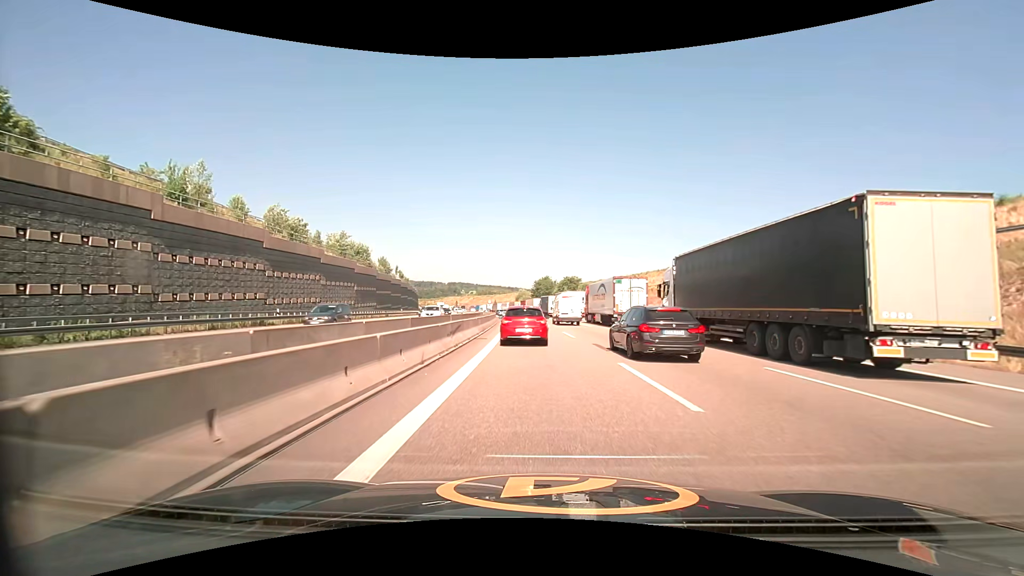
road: motorway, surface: asphalt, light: Day
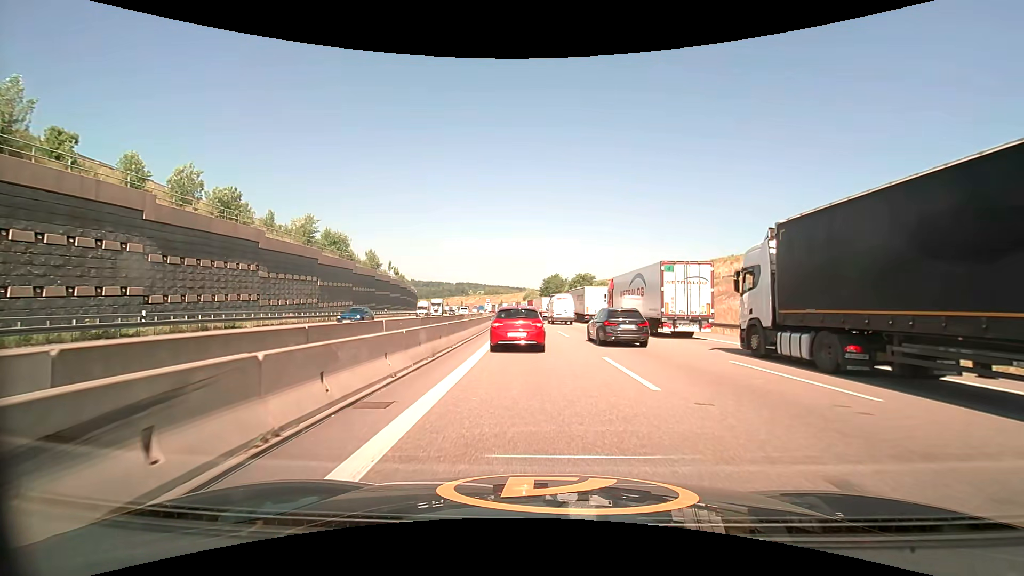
(-0.1, +15.3) m; -1°
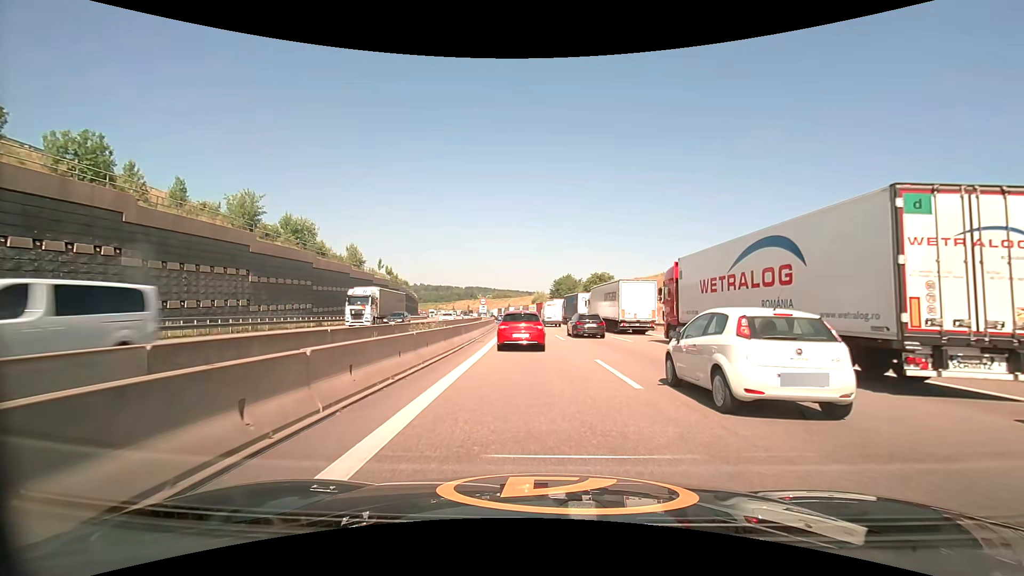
(-0.2, +16.7) m; -1°
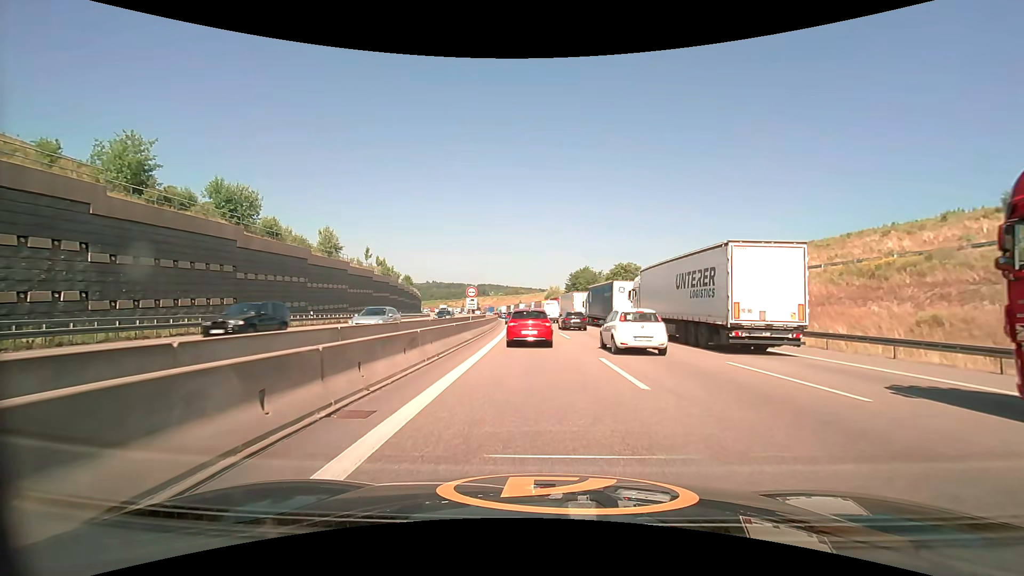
(-0.3, +17.7) m; -2°
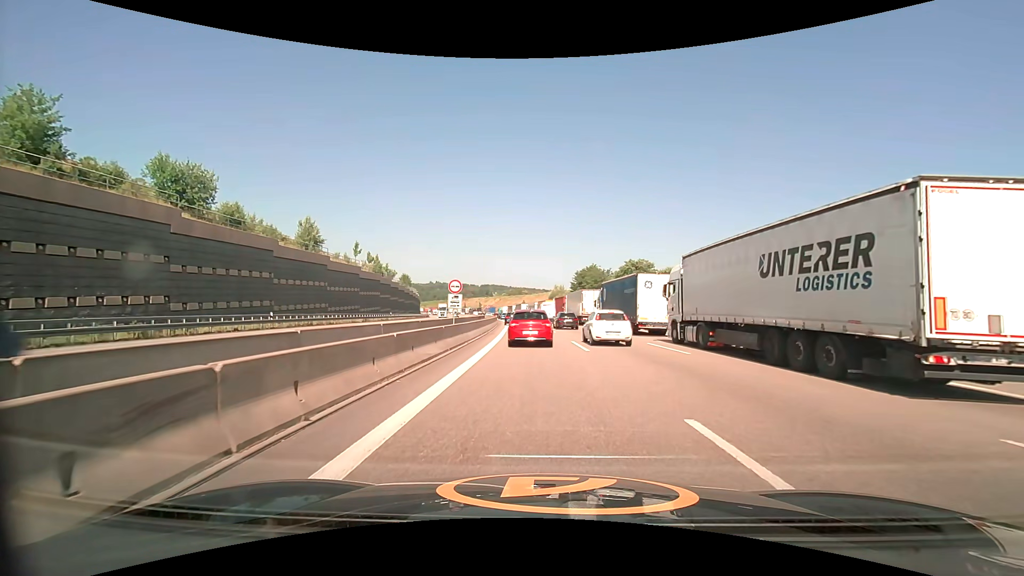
(0.0, +8.2) m; 0°
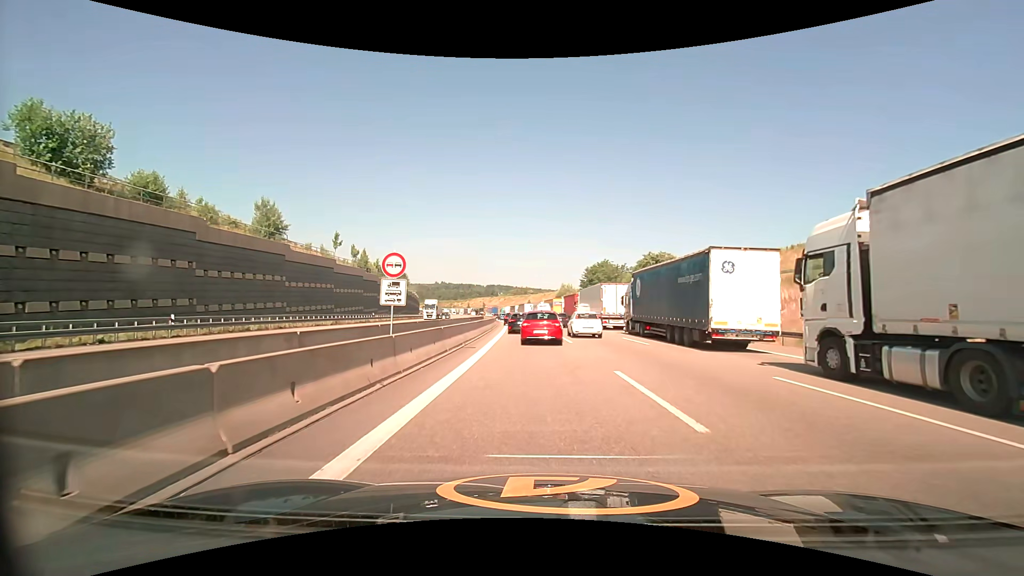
(-0.2, +12.1) m; -1°
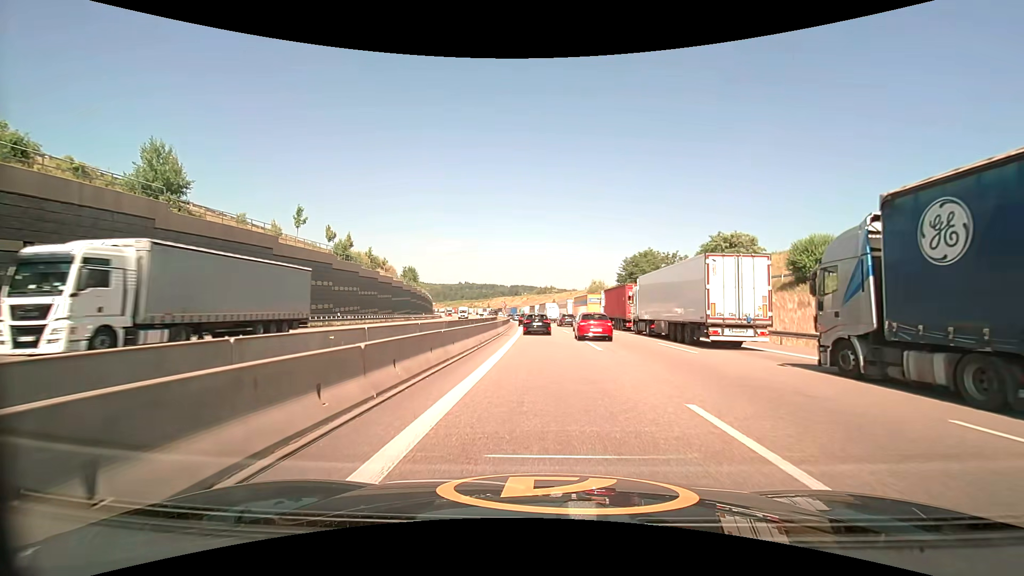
(-0.5, +21.4) m; -3°
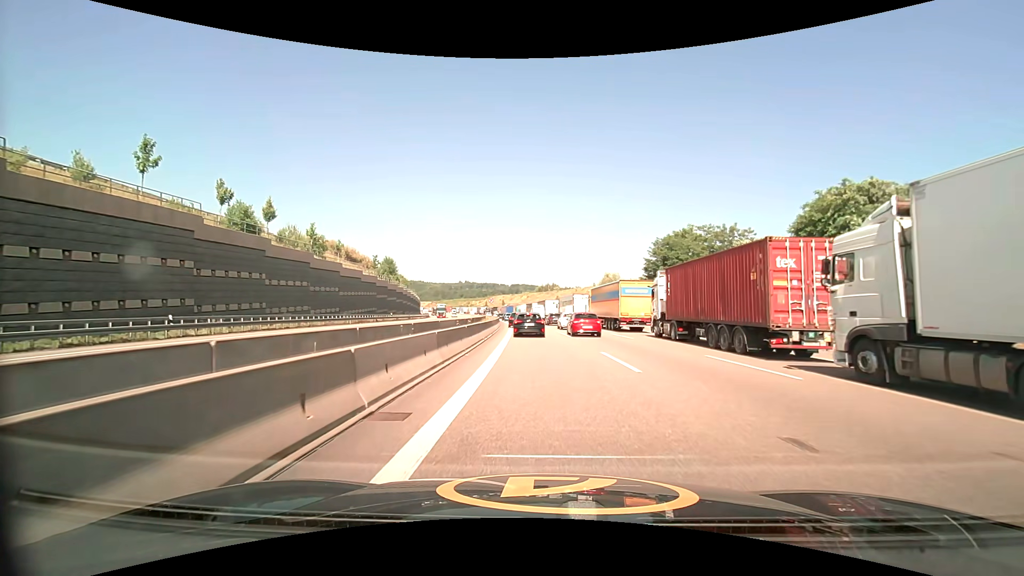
(-0.2, +24.9) m; 0°
(0, +10) (0, +20) (0, +30) (-1, +40) (-1, +50) (-2, +60) (-3, +70) (-4, +80) (-5, +90) (-6, +100) m
